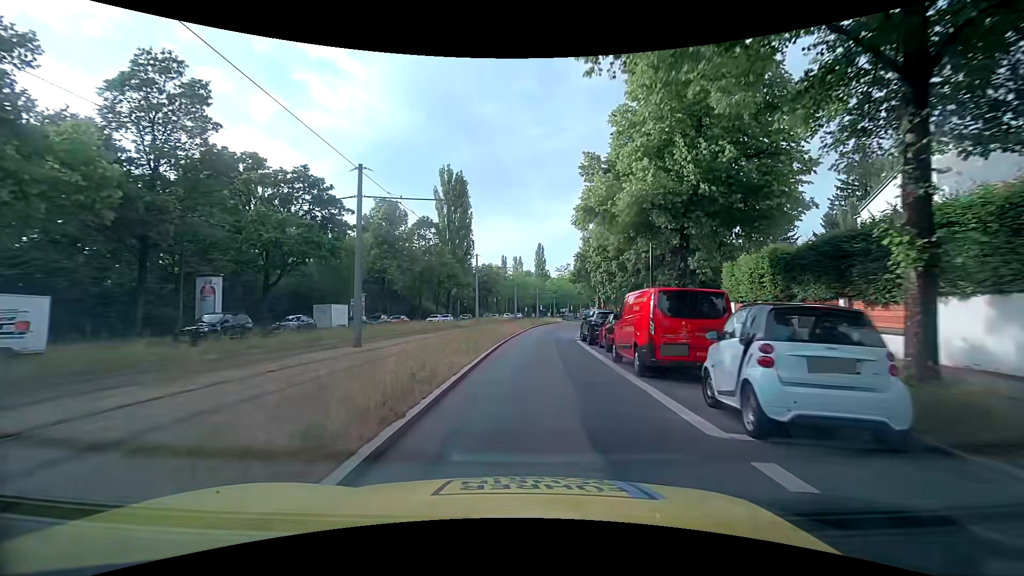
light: Day
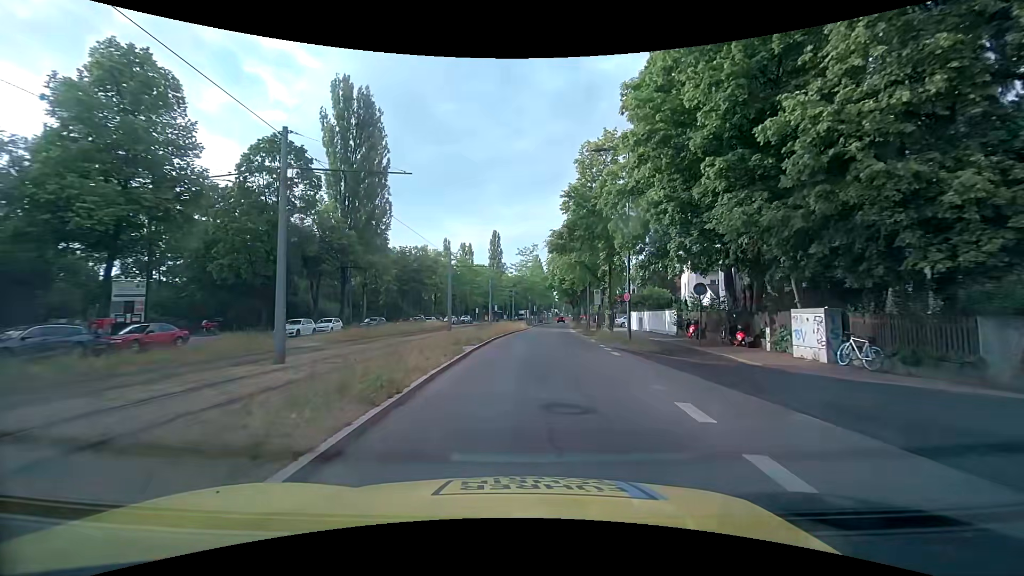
(+1.2, +32.6) m; +5°
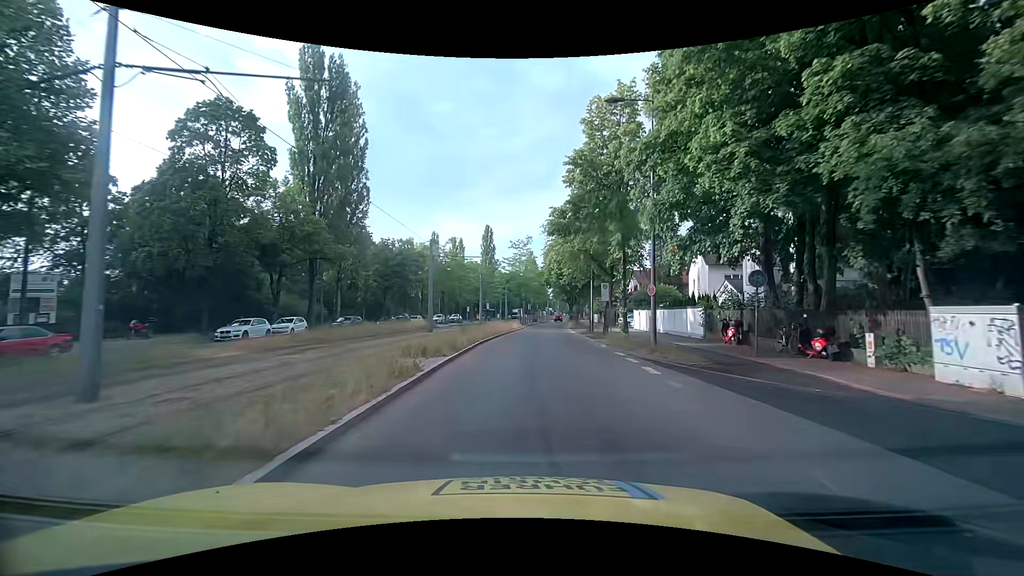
(+0.1, +6.2) m; +1°
(0, +10) (0, +20) (+1, +30) (+1, +40) (+2, +50) (+3, +60) (+3, +70) (+4, +80) (+5, +90) (+6, +100) m
